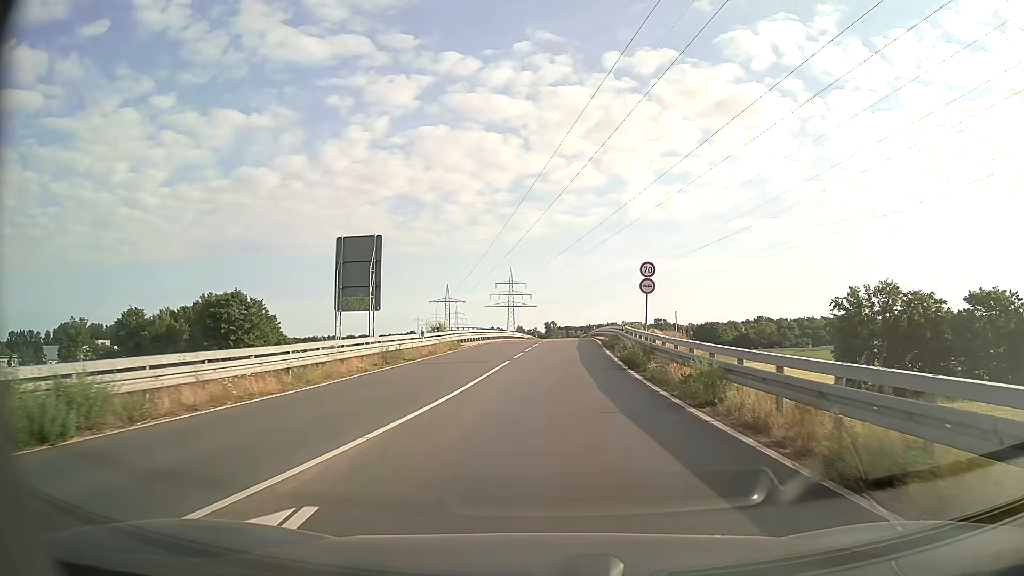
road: secondary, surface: asphalt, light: Day
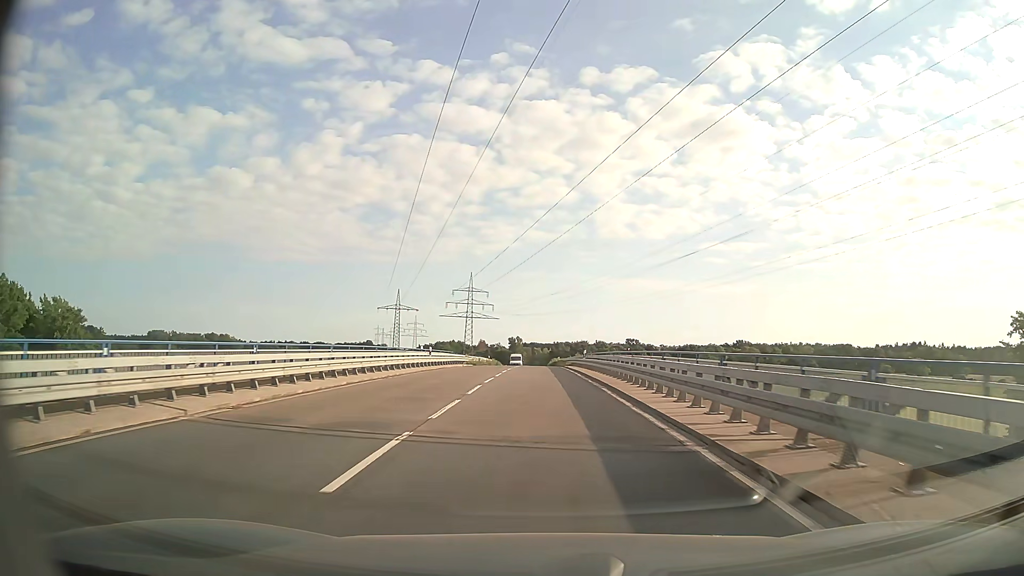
(+1.1, +38.2) m; +3°
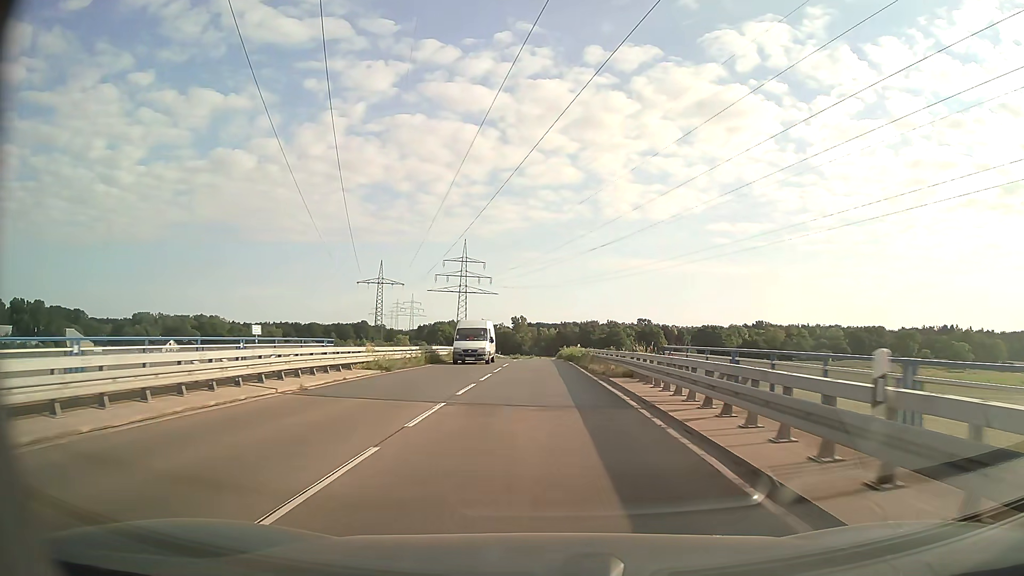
(-0.2, +37.6) m; -1°
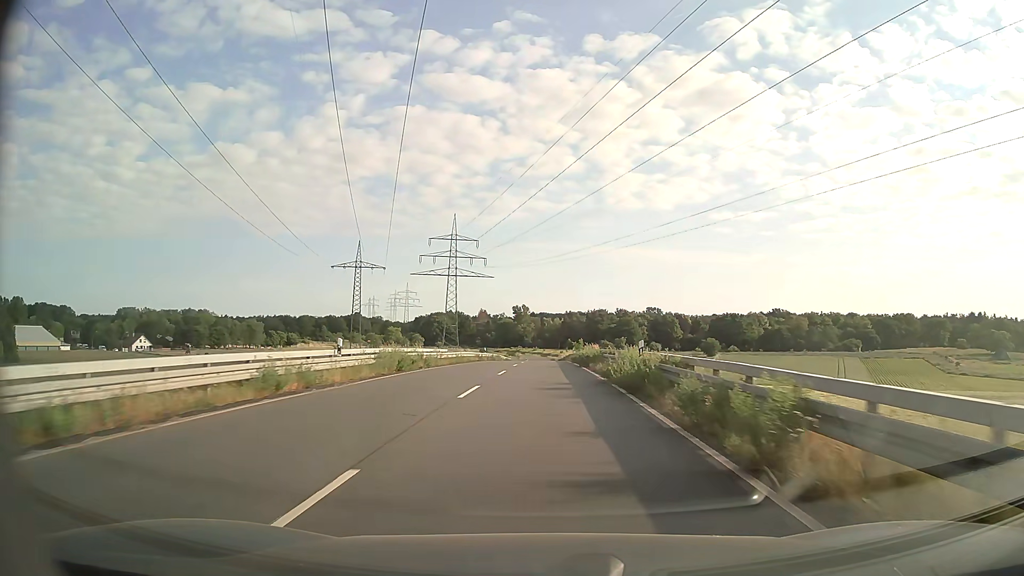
(-0.1, +31.2) m; 0°
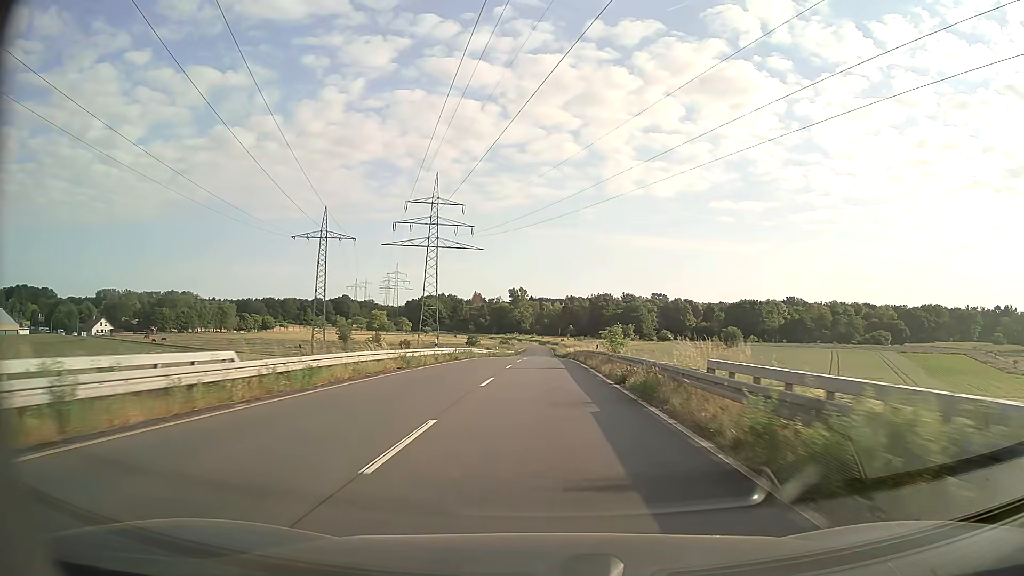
(-0.1, +31.3) m; 0°
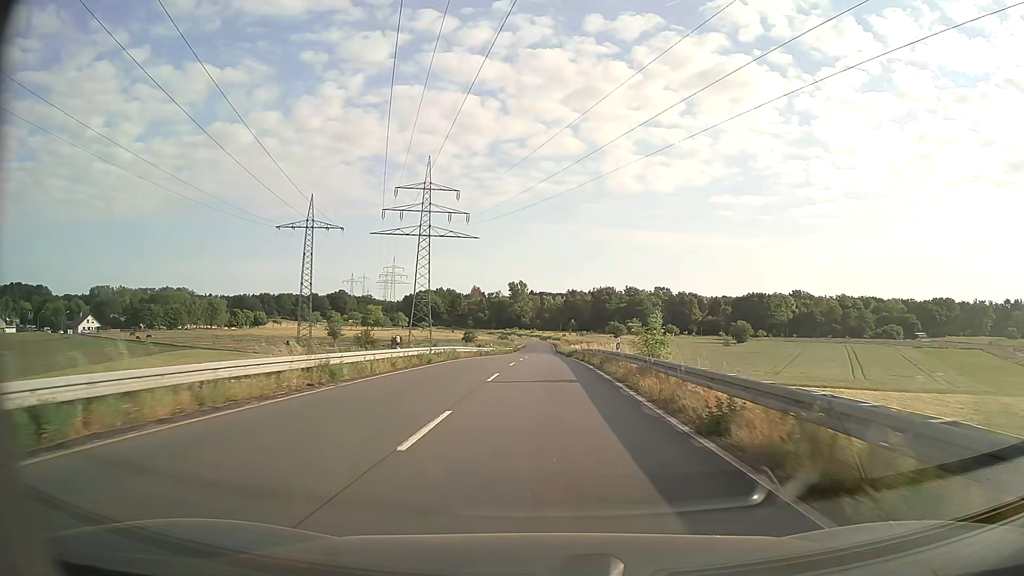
(0.0, +10.3) m; 0°
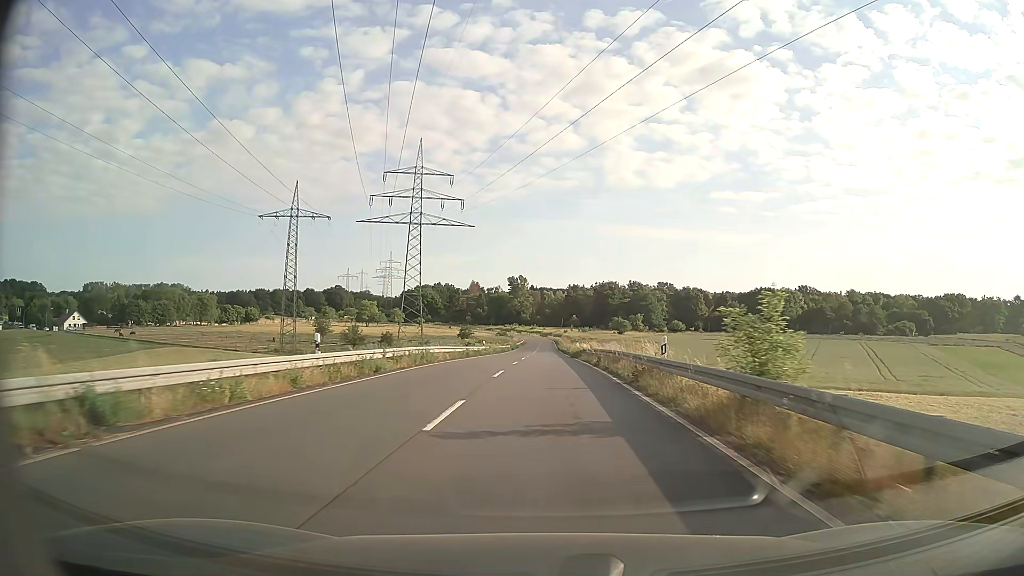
(0.0, +10.4) m; 0°
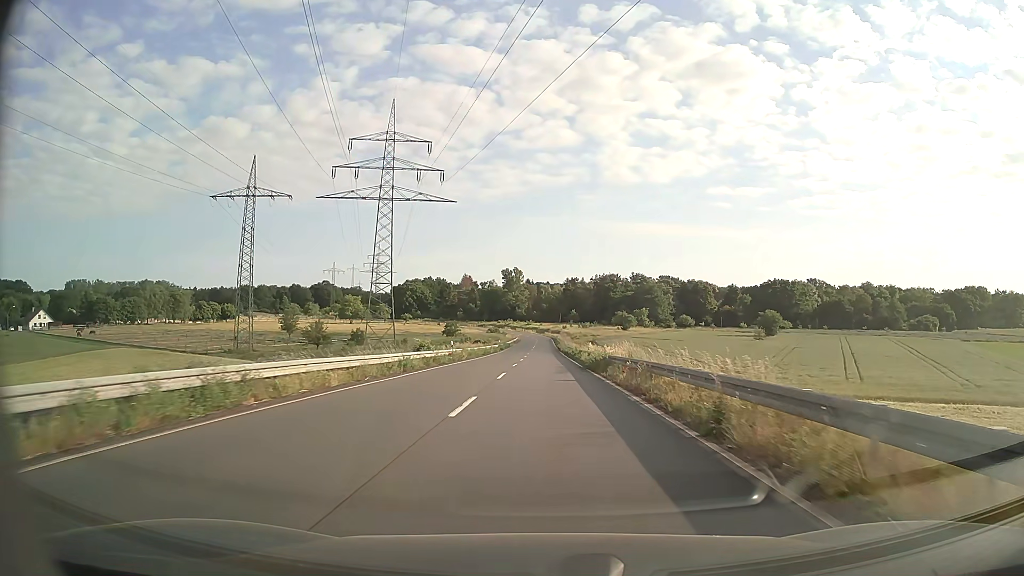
(+0.1, +21.1) m; 0°
(0, +10) (0, +20) (0, +30) (0, +40) (0, +50) (0, +60) (0, +70) (0, +80) (0, +90) (0, +100) m
